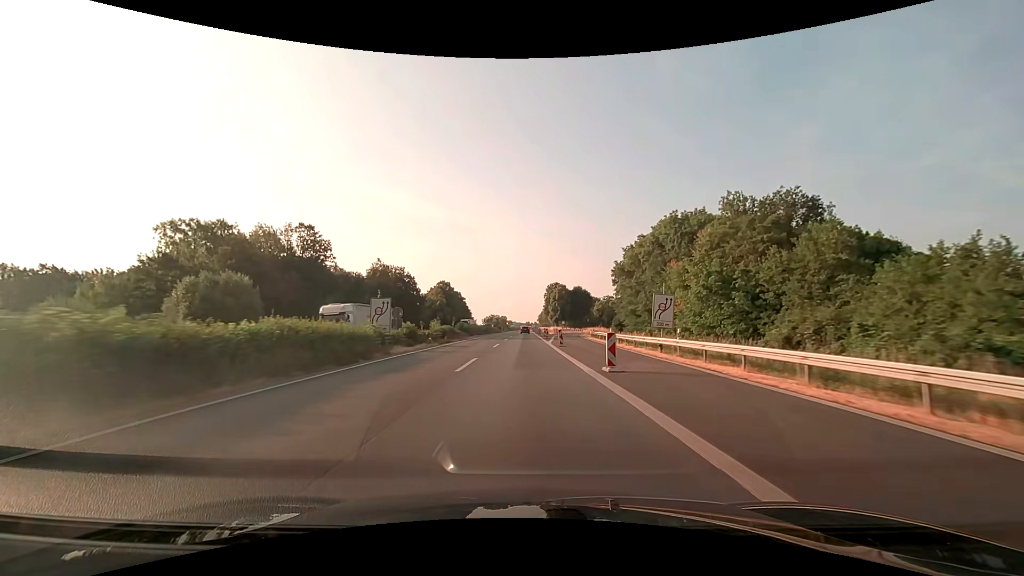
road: motorway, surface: asphalt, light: Day
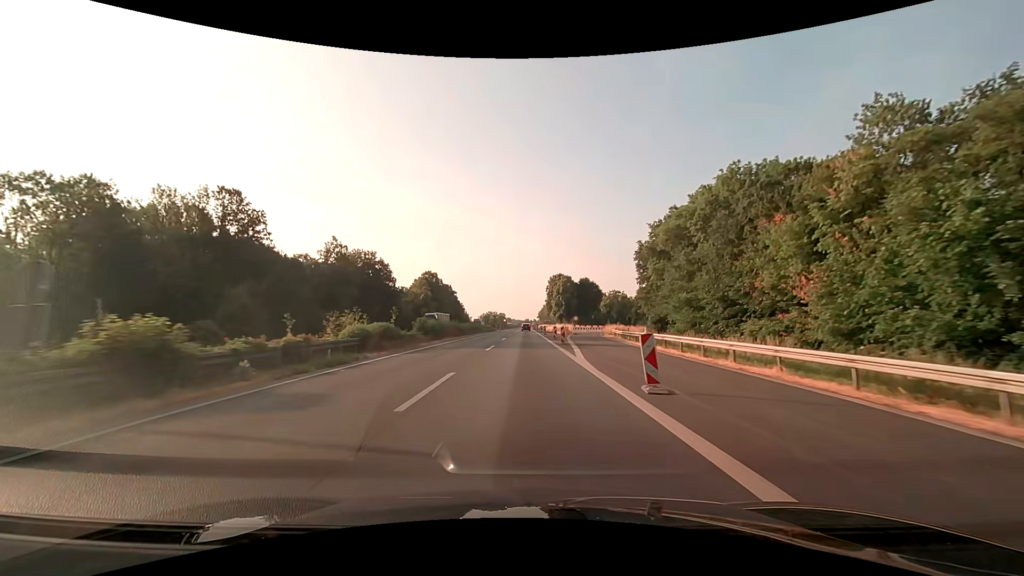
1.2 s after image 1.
(0.0, +25.0) m; 0°
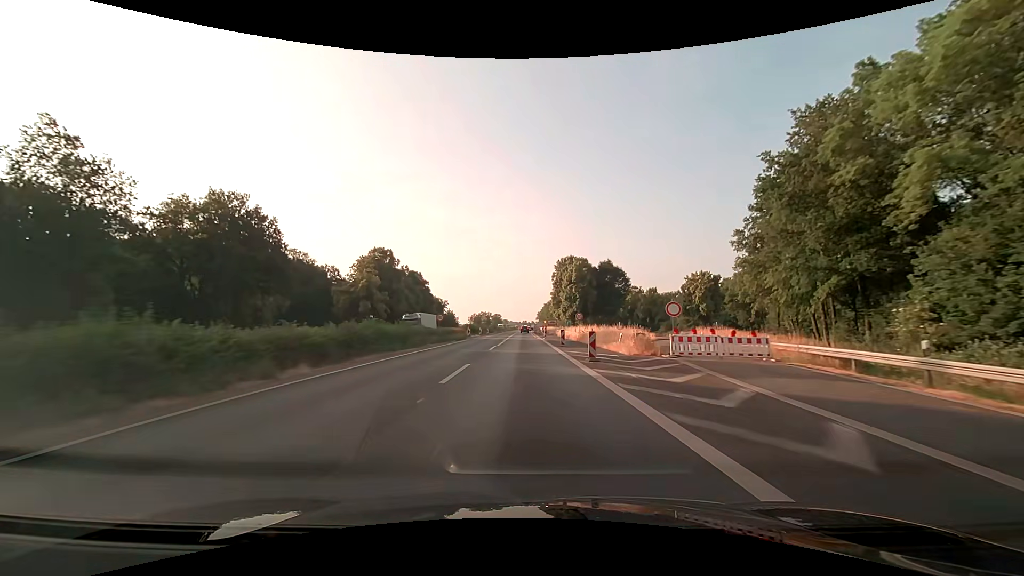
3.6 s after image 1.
(0.0, +50.0) m; 0°
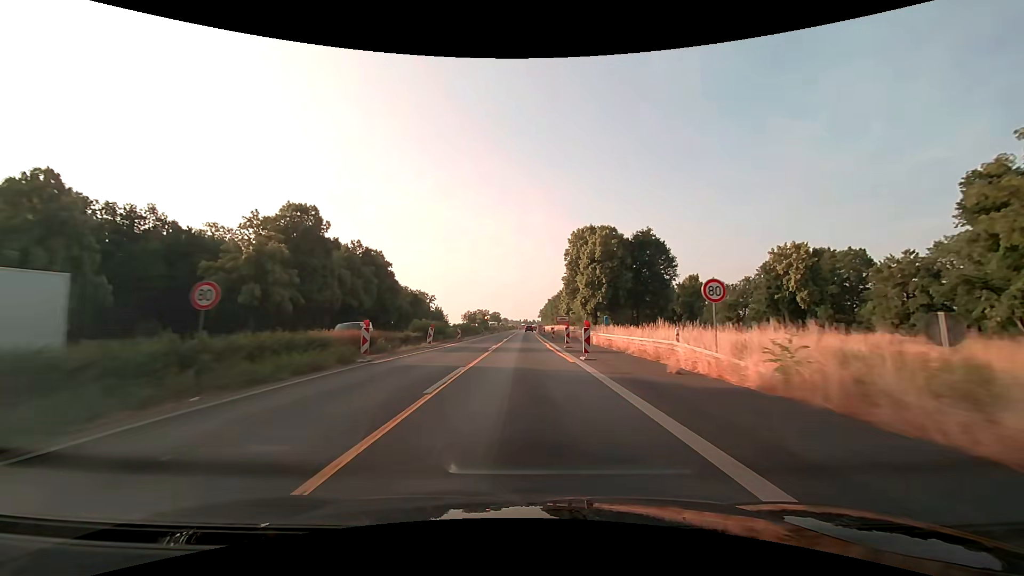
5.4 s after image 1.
(0.0, +37.6) m; 0°
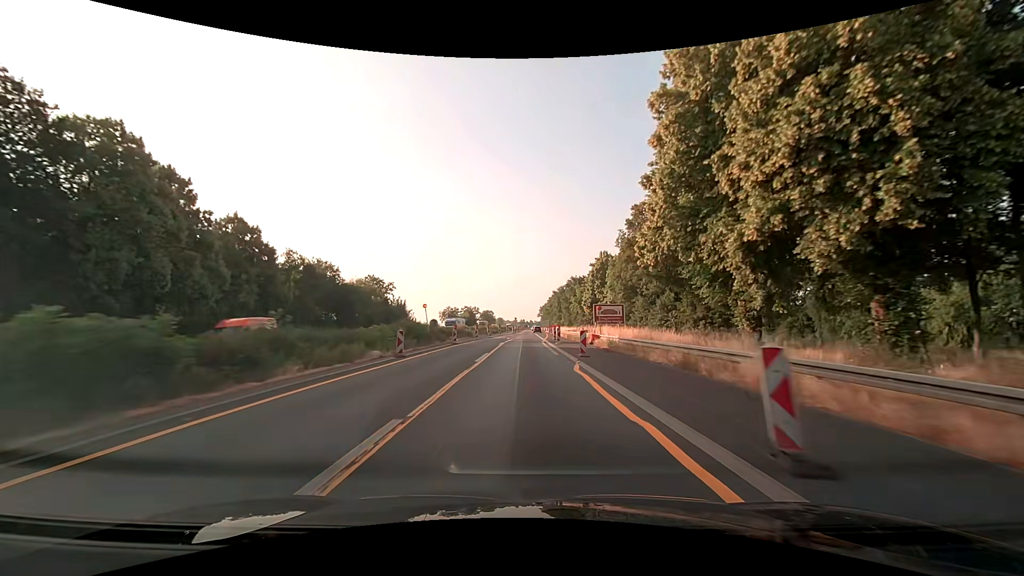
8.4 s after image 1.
(-0.1, +62.7) m; 0°
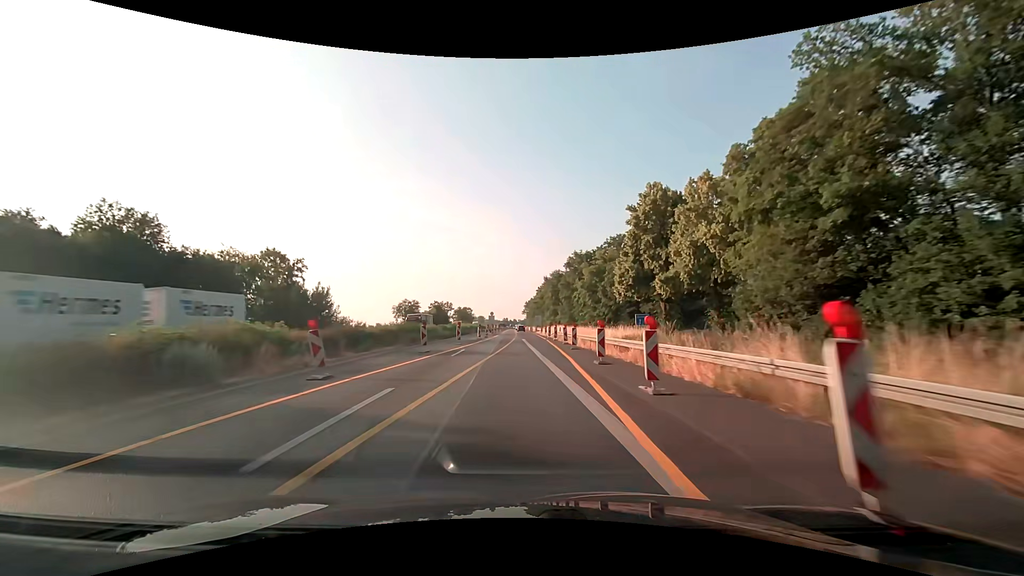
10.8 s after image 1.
(+0.7, +50.2) m; +2°
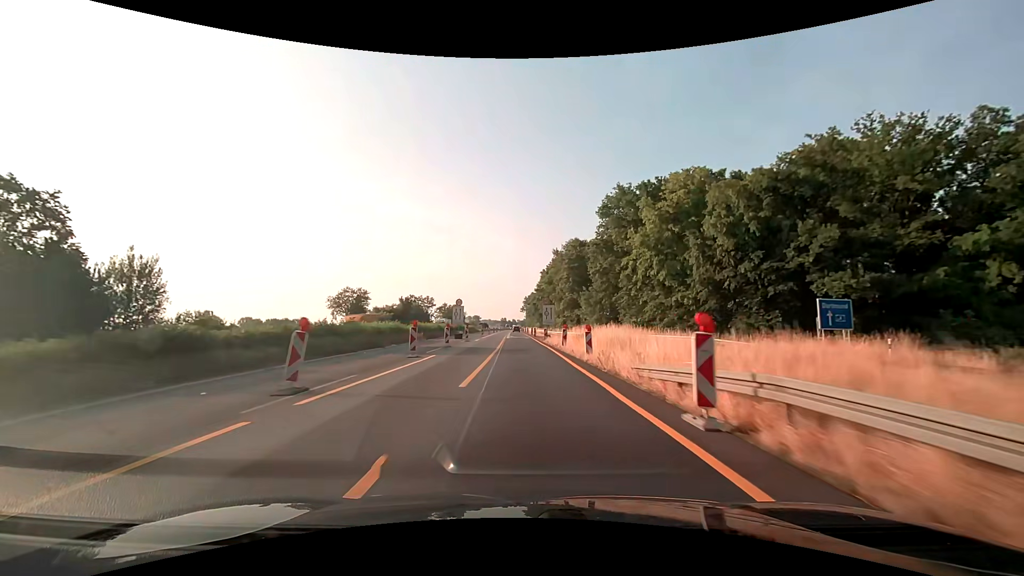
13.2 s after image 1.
(+0.5, +50.3) m; 0°
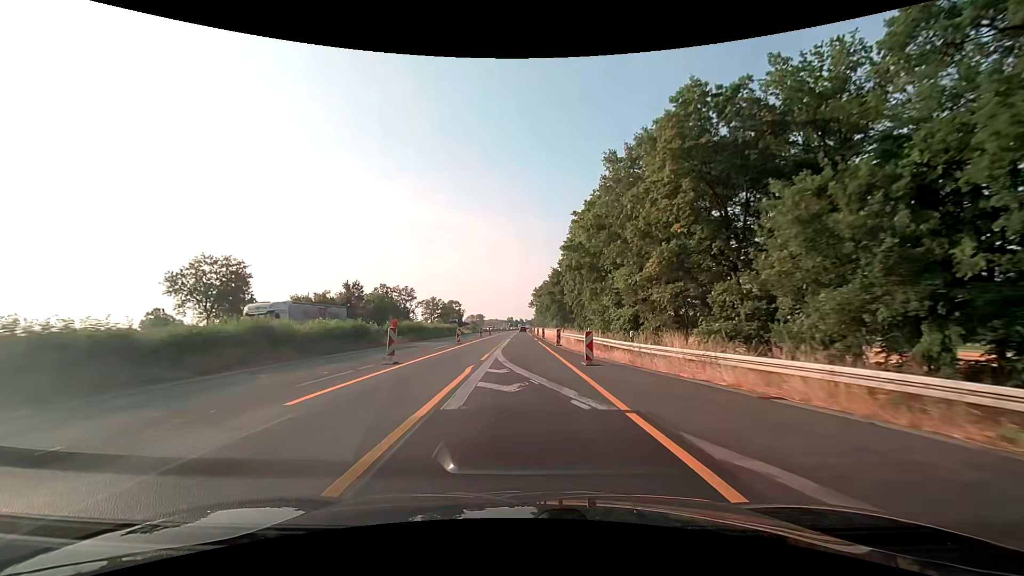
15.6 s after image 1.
(-0.4, +50.2) m; -1°
(0, +10) (0, +20) (0, +30) (0, +40) (0, +50) (0, +60) (0, +70) (0, +80) (0, +90) (0, +100) m
